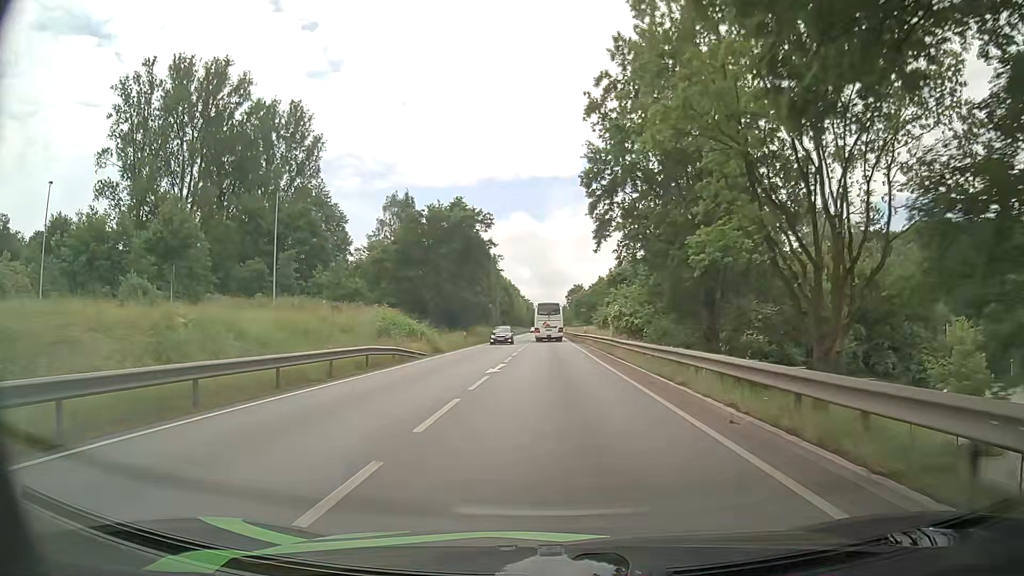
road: primary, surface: asphalt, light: Day
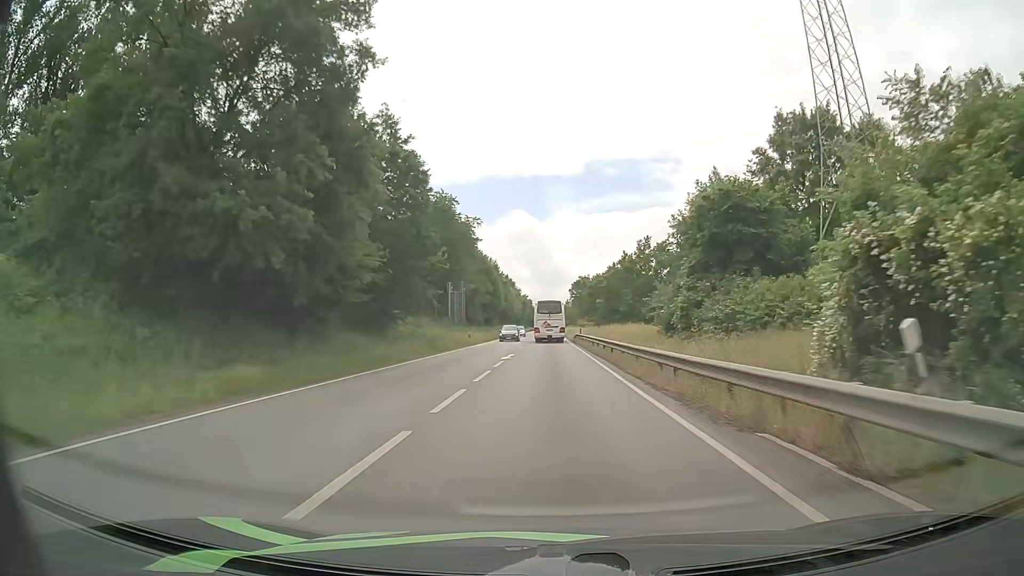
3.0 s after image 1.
(+0.3, +46.5) m; 0°
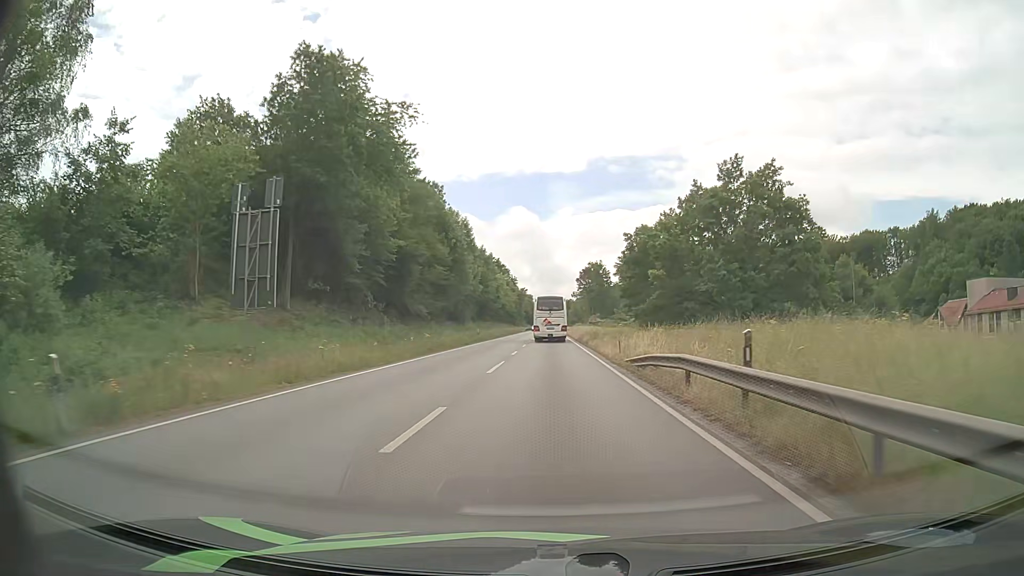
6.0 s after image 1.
(0.0, +47.6) m; 0°
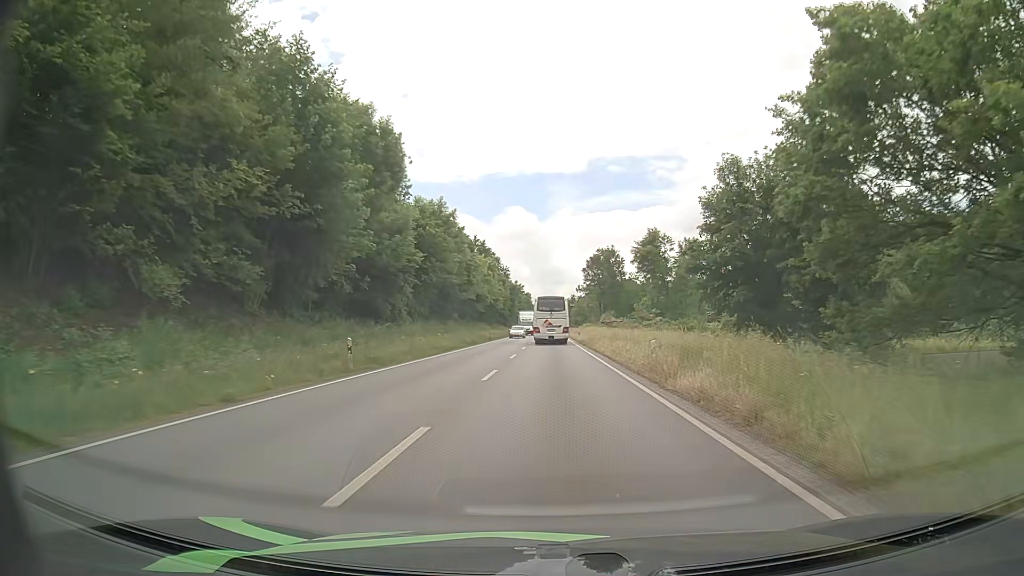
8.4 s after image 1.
(0.0, +38.0) m; 0°
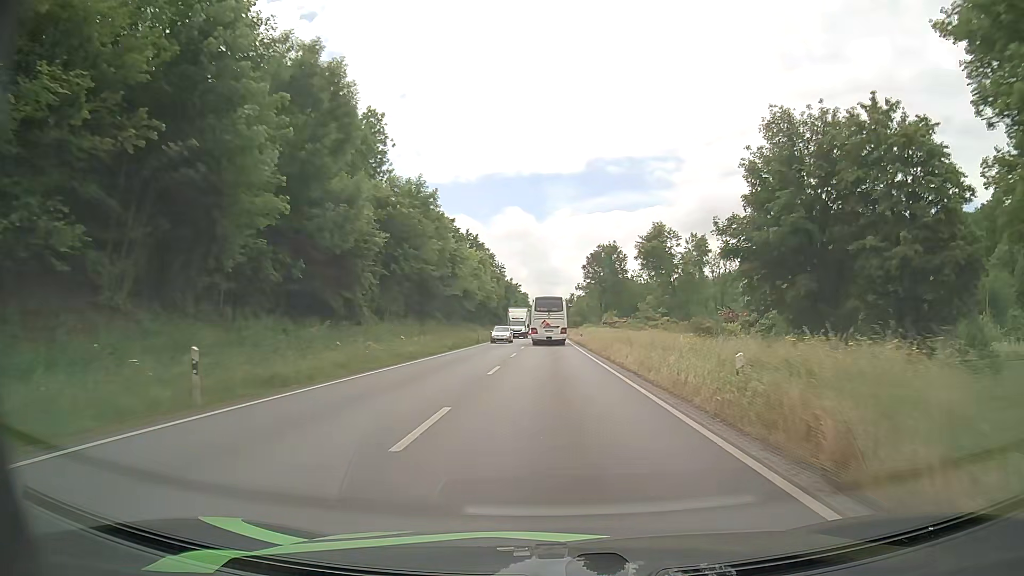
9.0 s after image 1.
(0.0, +9.6) m; 0°
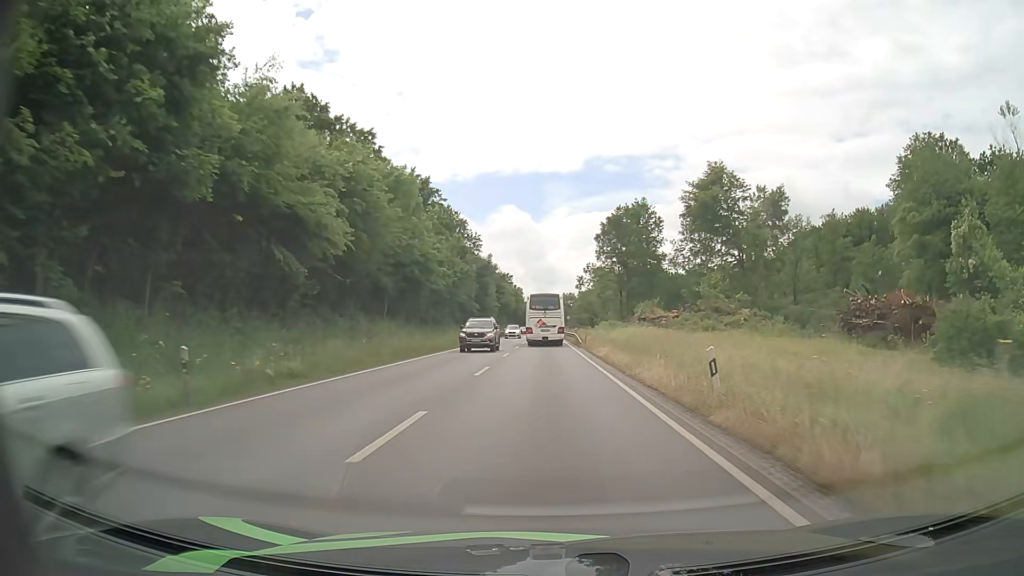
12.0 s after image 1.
(+0.5, +49.0) m; +1°
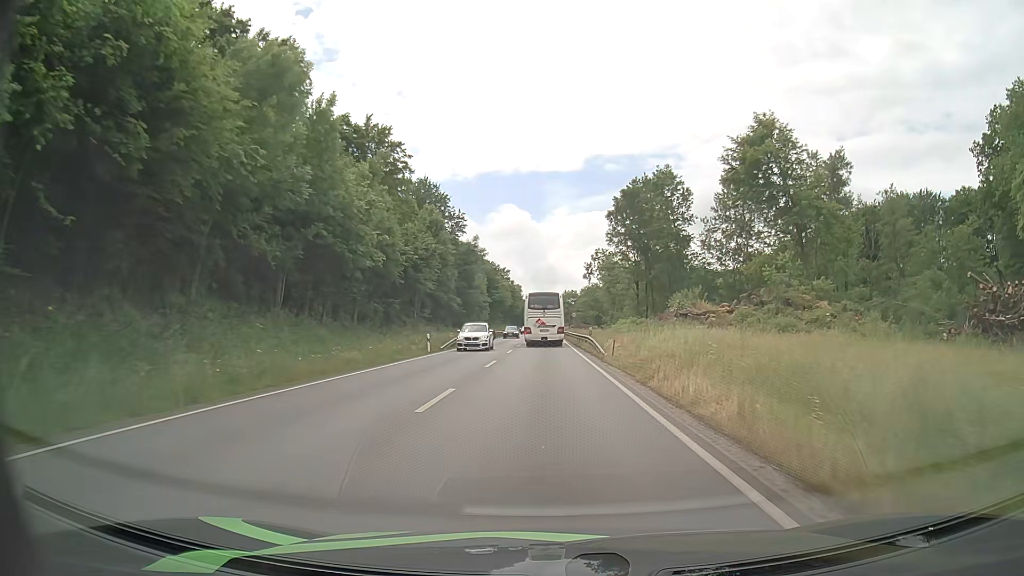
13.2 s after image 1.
(0.0, +20.2) m; 0°
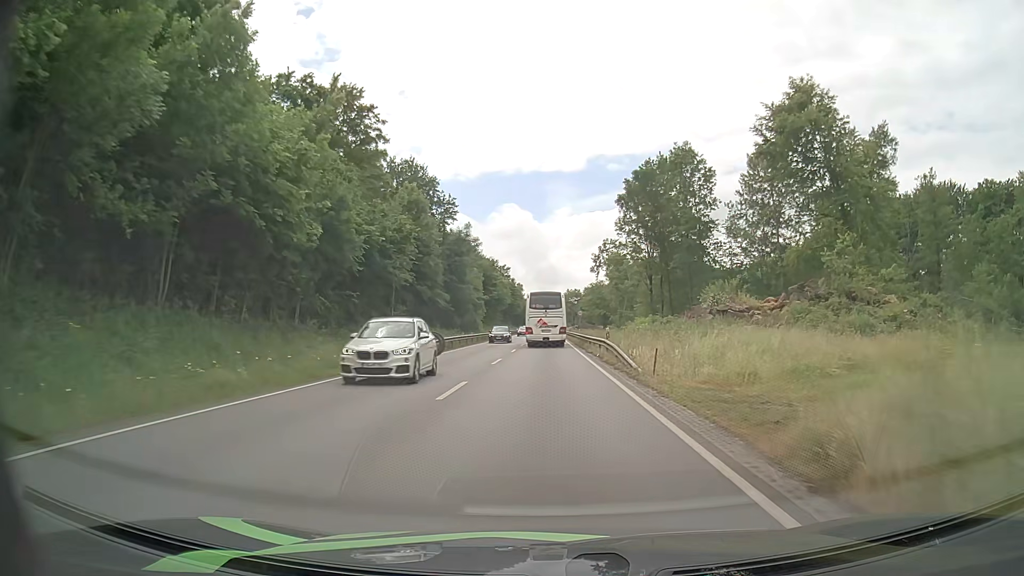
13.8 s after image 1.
(0.0, +10.2) m; 0°
(0, +10) (0, +20) (0, +30) (0, +40) (0, +50) (0, +60) (0, +70) (0, +80) (0, +90) (0, +100) m
